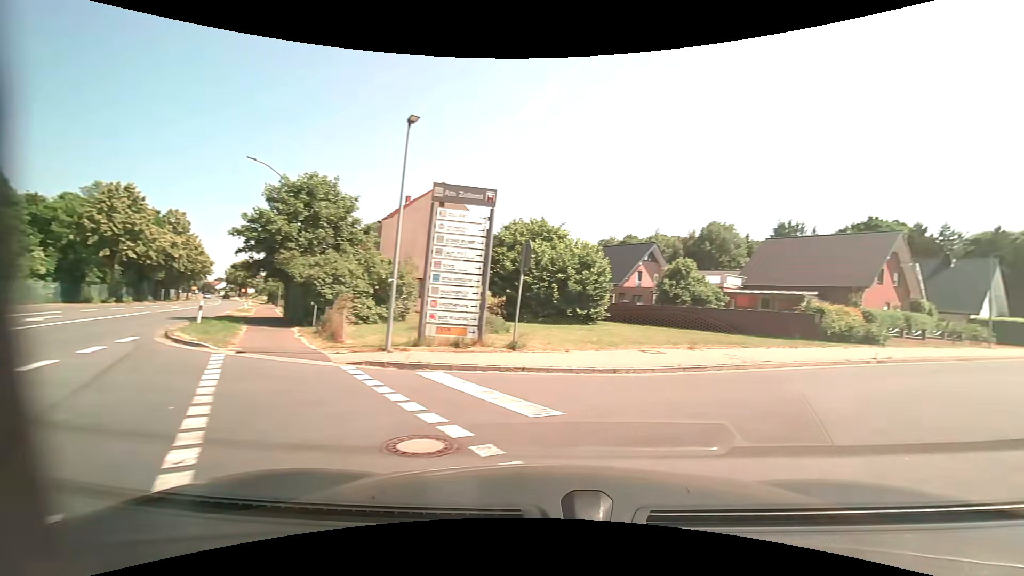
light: Day
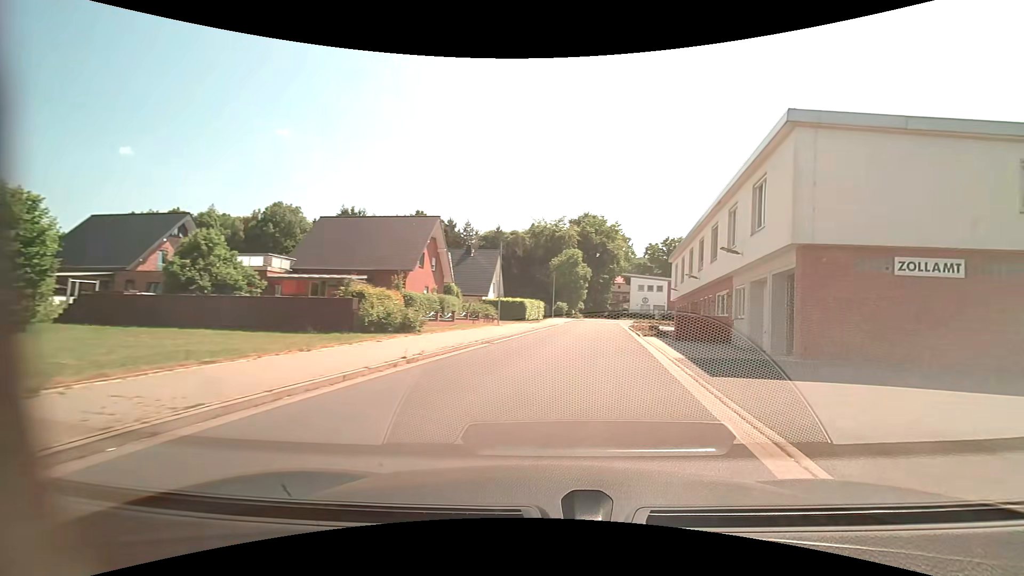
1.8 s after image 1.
(+3.9, +8.2) m; +47°
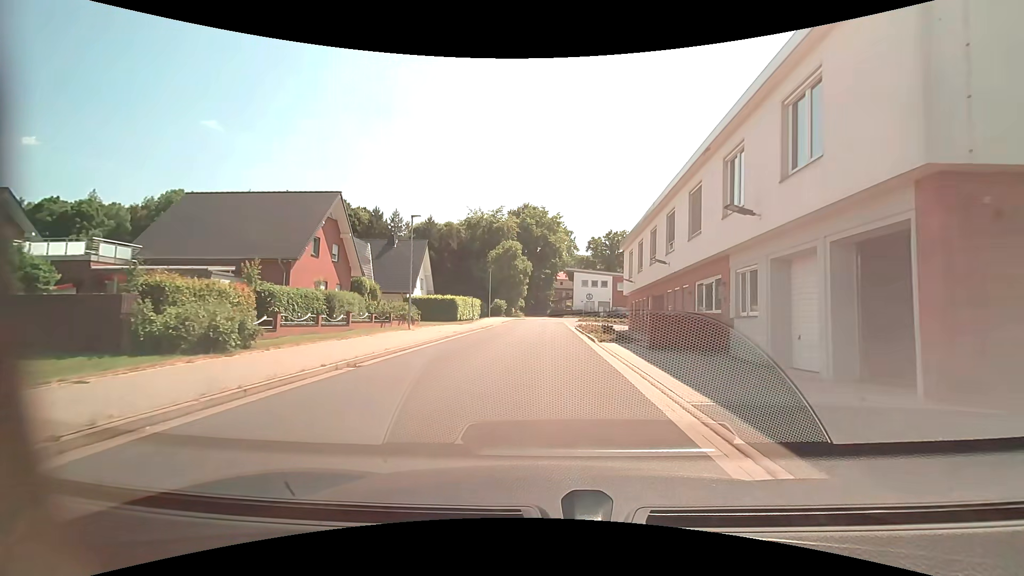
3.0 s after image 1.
(+0.7, +8.4) m; +6°
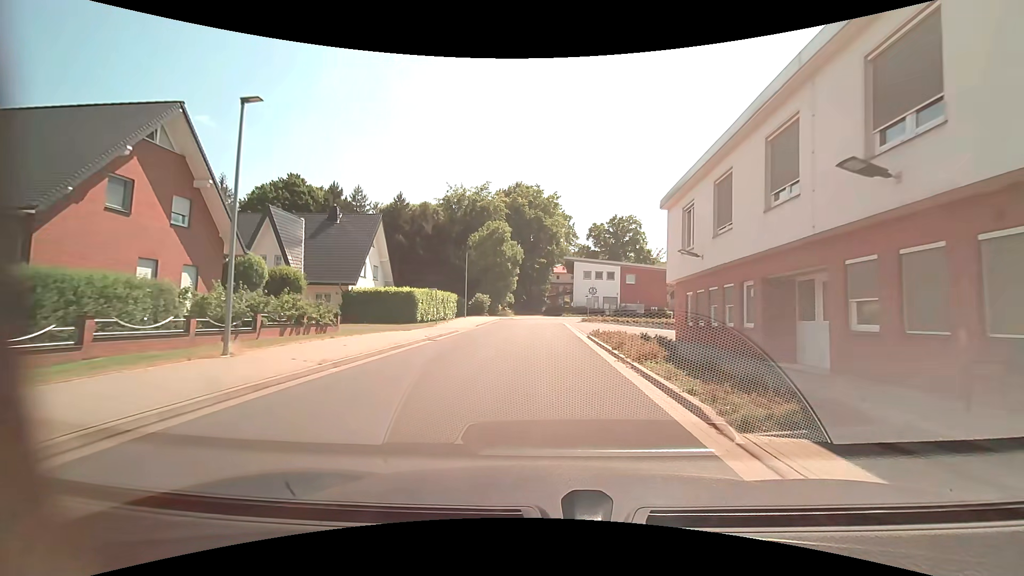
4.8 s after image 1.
(0.0, +15.0) m; 0°
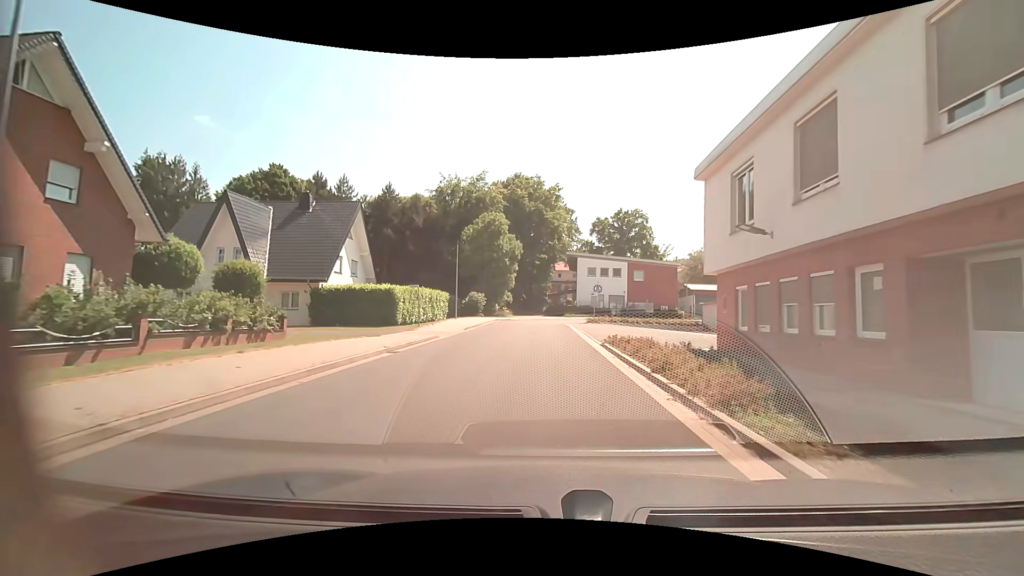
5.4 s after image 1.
(0.0, +5.4) m; 0°
